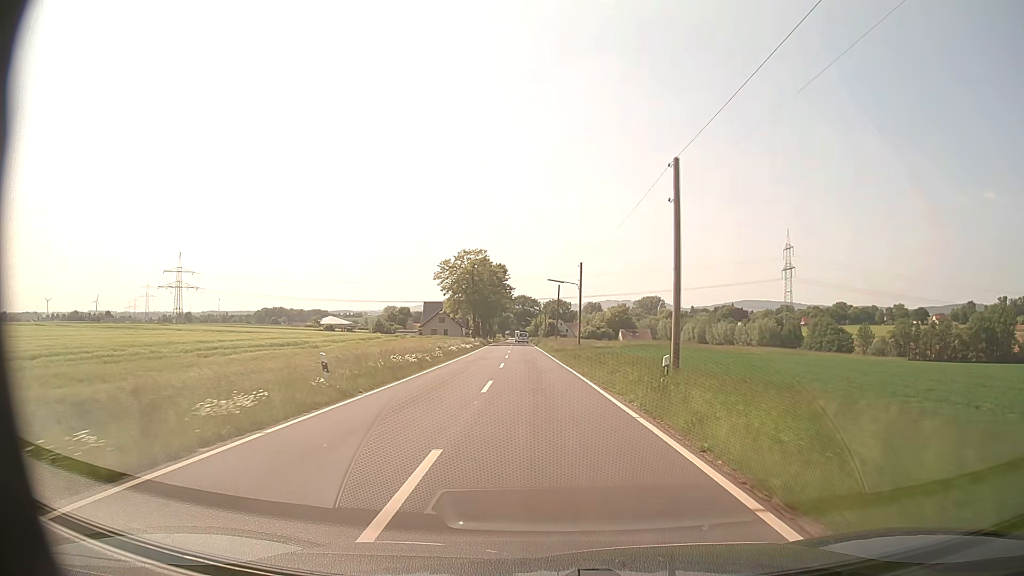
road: tertiary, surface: asphalt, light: Day
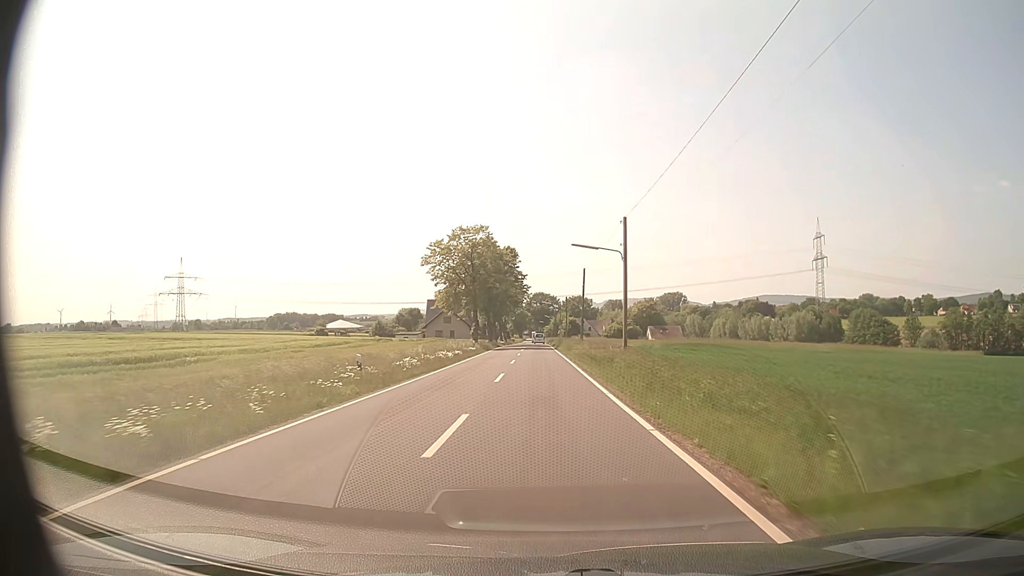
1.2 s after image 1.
(-0.3, +20.4) m; -2°
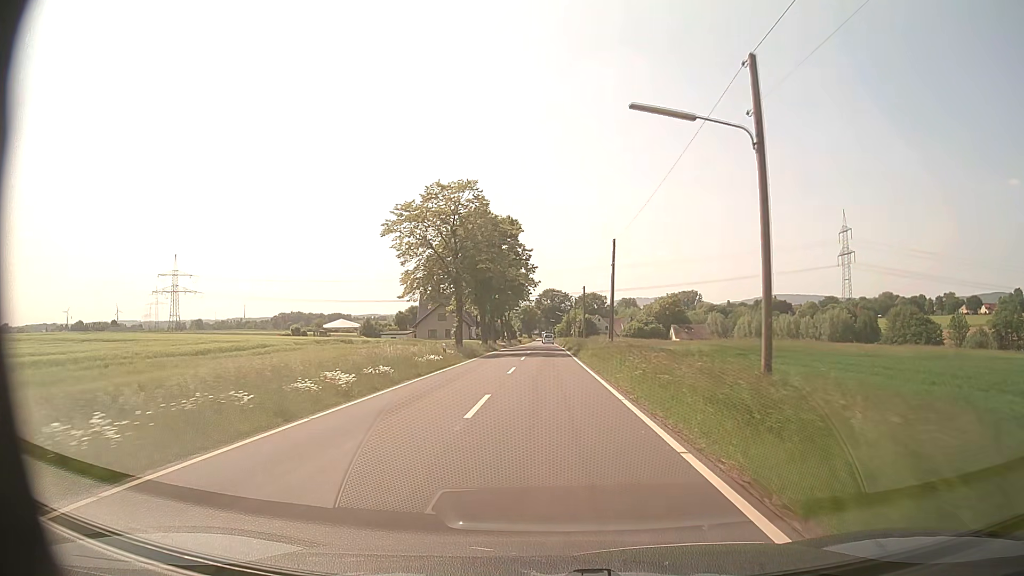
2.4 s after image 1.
(-0.1, +20.6) m; -1°
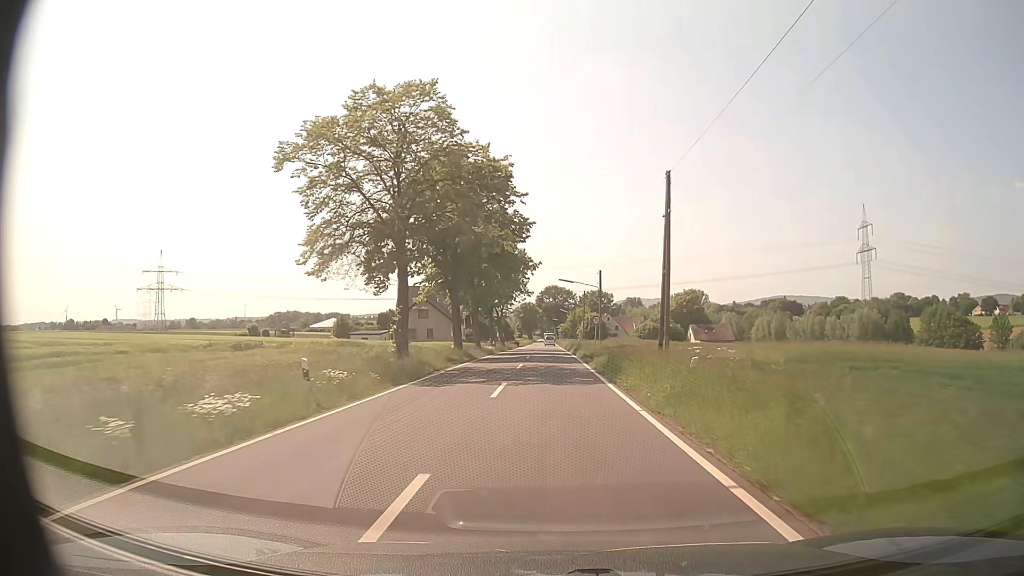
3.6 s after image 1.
(-0.1, +20.2) m; 0°
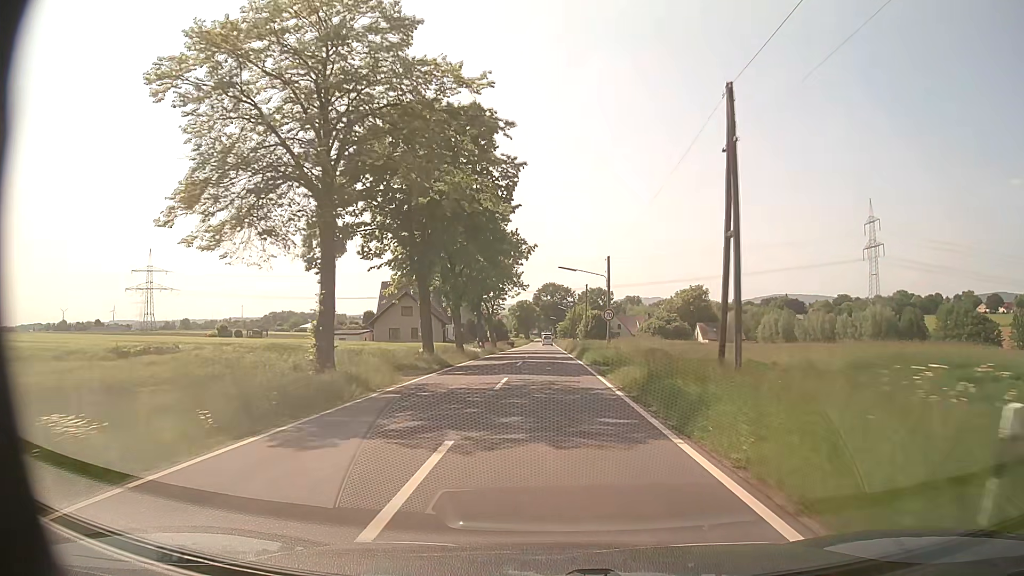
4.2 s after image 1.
(+0.1, +10.1) m; 0°
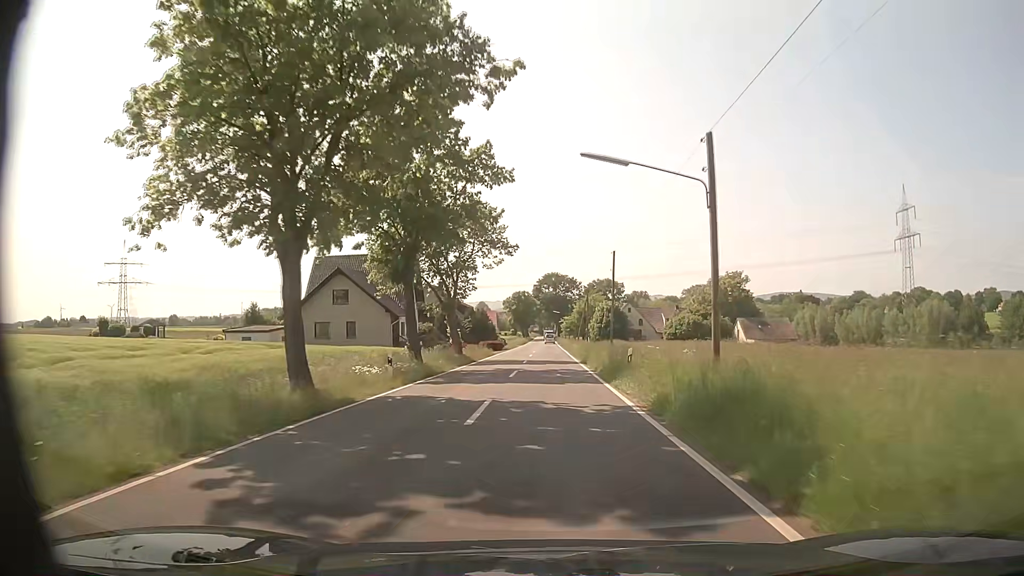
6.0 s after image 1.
(0.0, +30.1) m; 0°
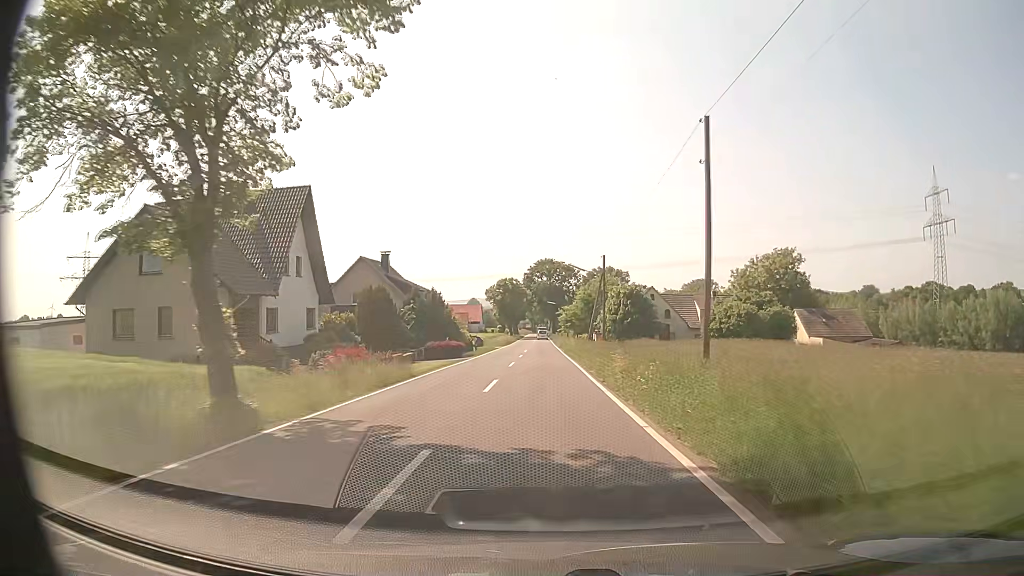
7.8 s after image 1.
(+0.2, +30.3) m; +1°
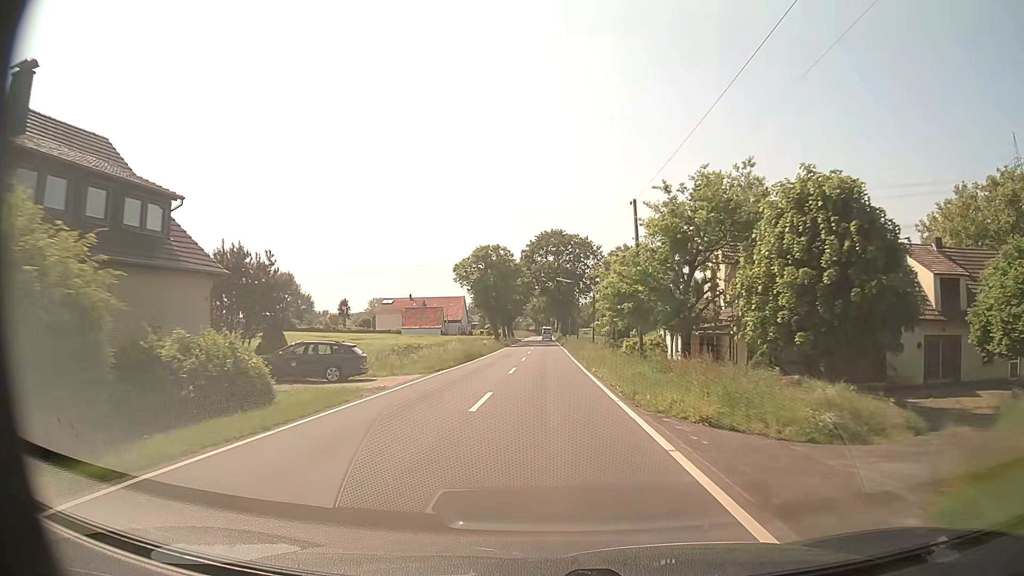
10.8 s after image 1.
(-0.1, +51.7) m; 0°
(0, +10) (0, +20) (0, +30) (0, +40) (0, +50) (0, +60) (0, +70) (0, +80) (0, +90) (0, +100) m
